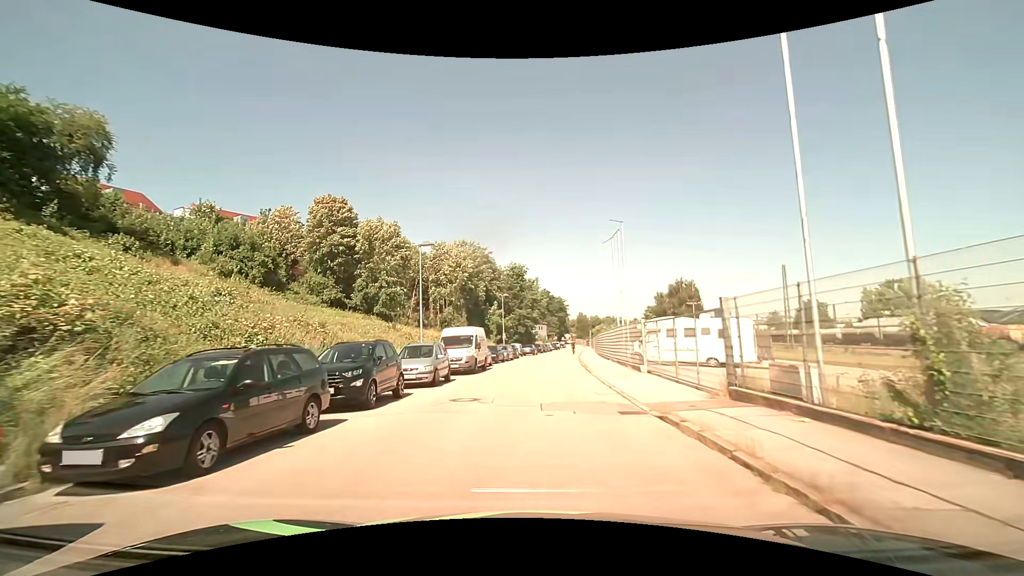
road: residential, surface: asphalt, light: Day
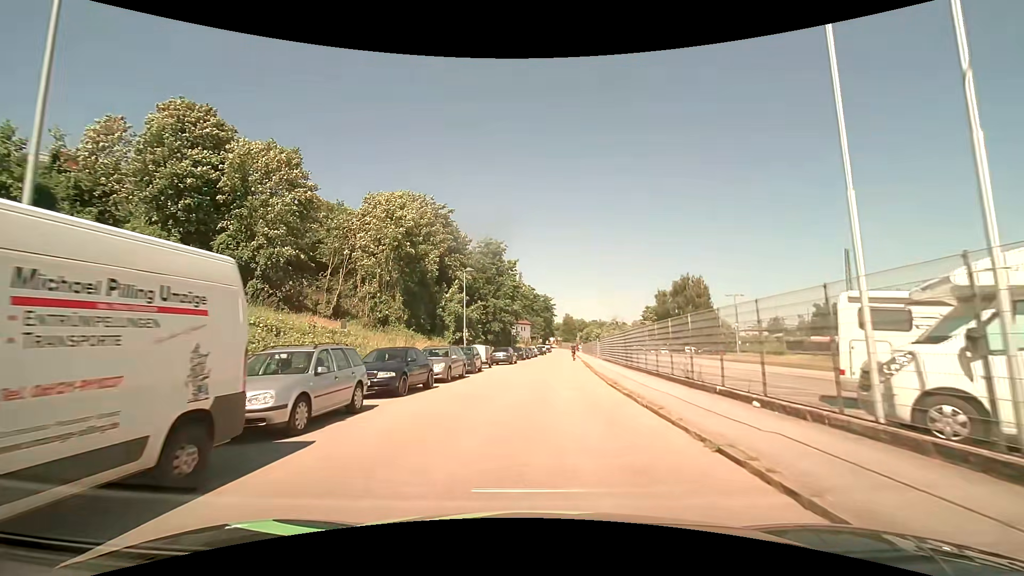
(+0.3, +24.3) m; +2°
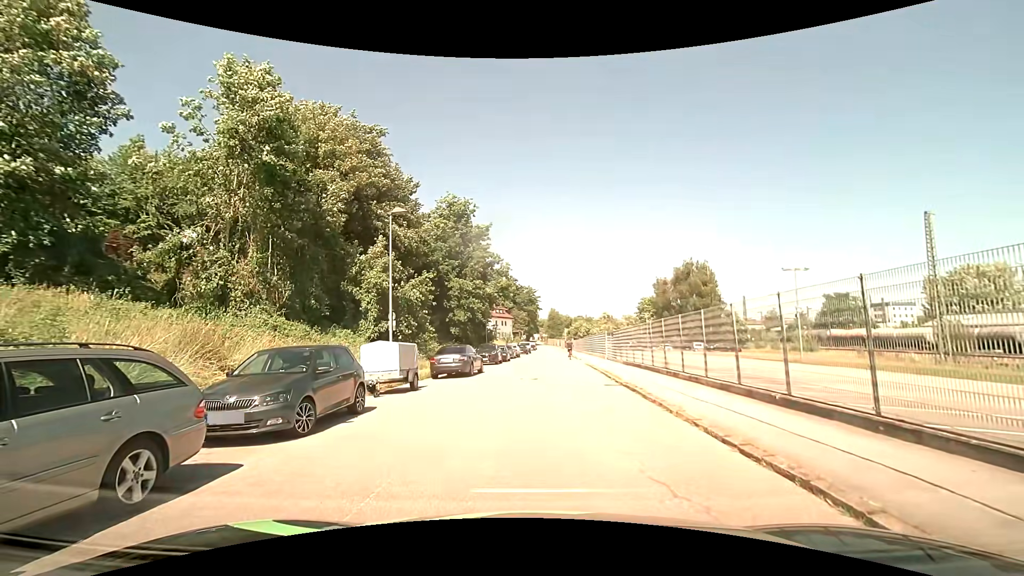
(+0.2, +17.1) m; +1°
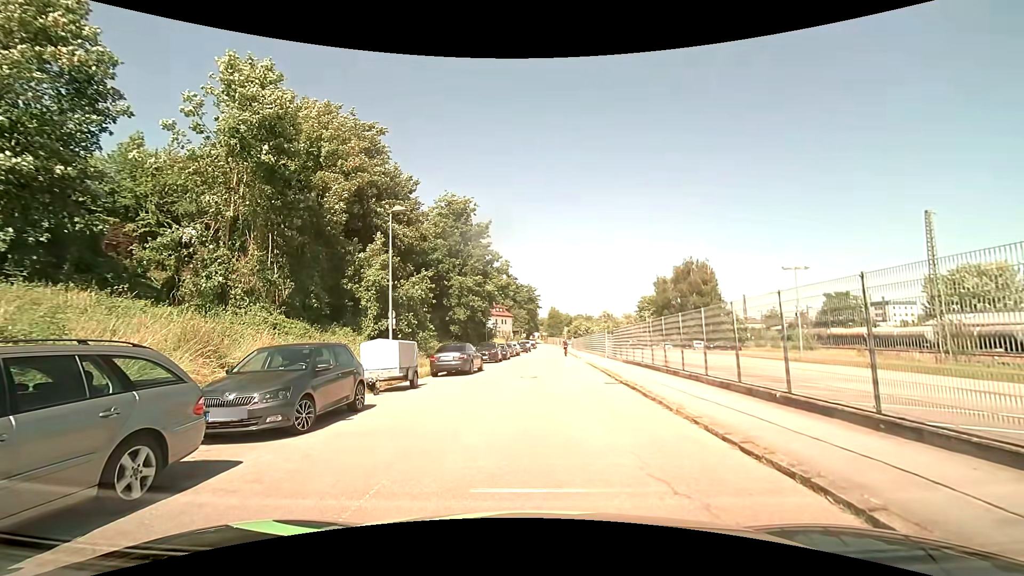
(0.0, +0.1) m; 0°
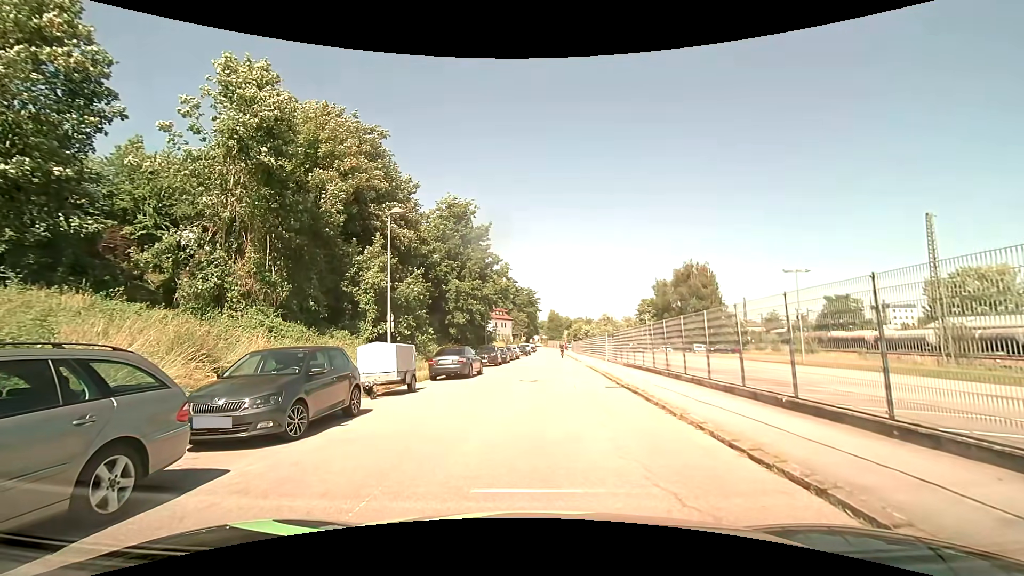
(0.0, +0.2) m; 0°
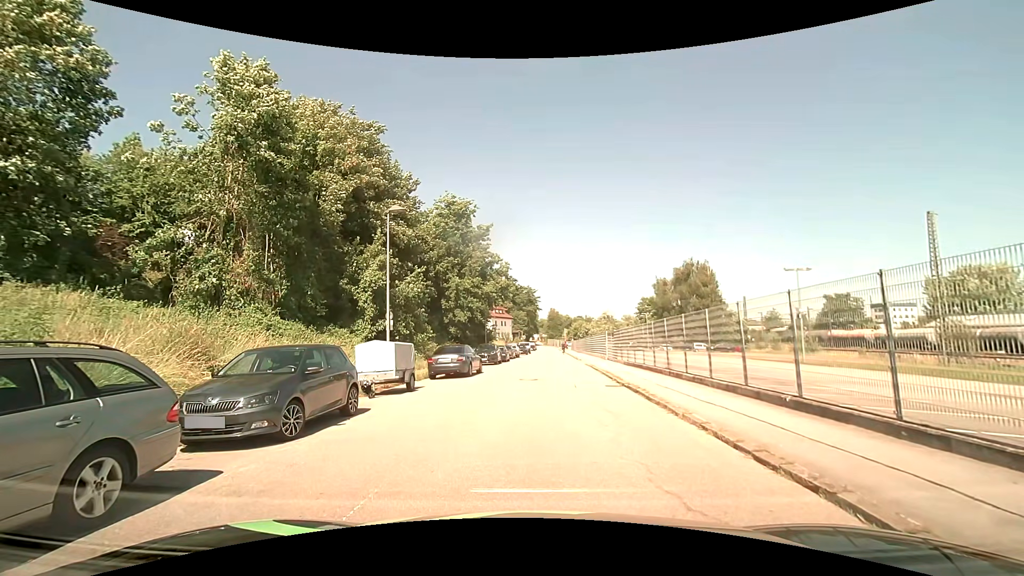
(0.0, +0.2) m; 0°
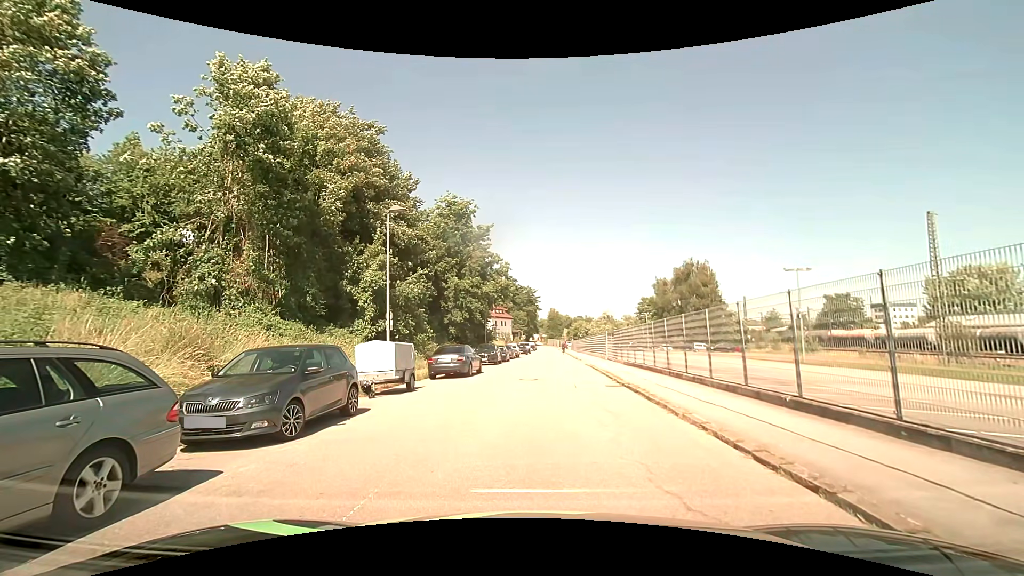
(0.0, 0.0) m; 0°
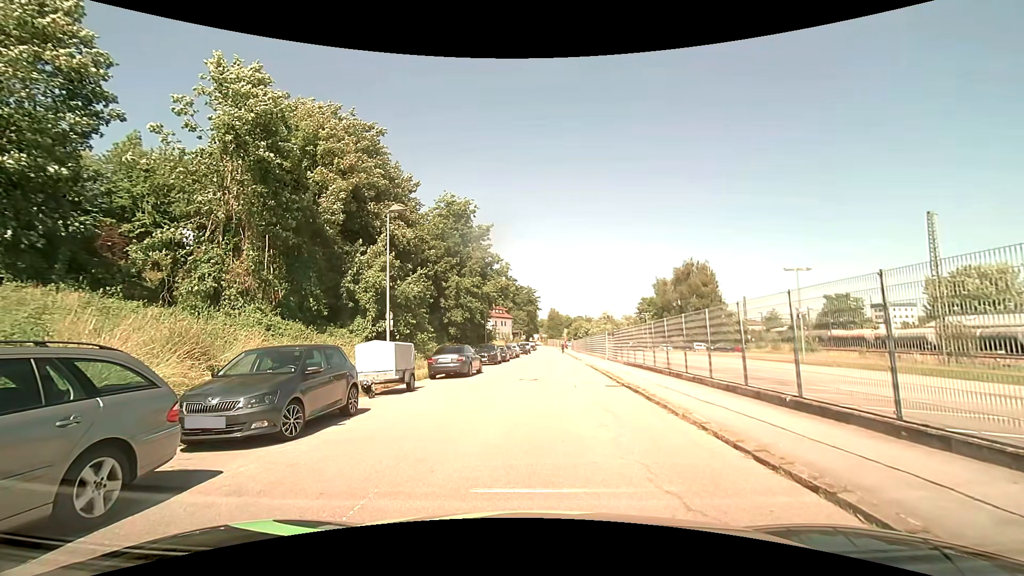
(0.0, 0.0) m; 0°
(0, +10) (+1, +20) (+1, +30) (+2, +40) (+2, +50) (+3, +60) (+3, +70) (+4, +80) (+4, +90) (+5, +100) m
